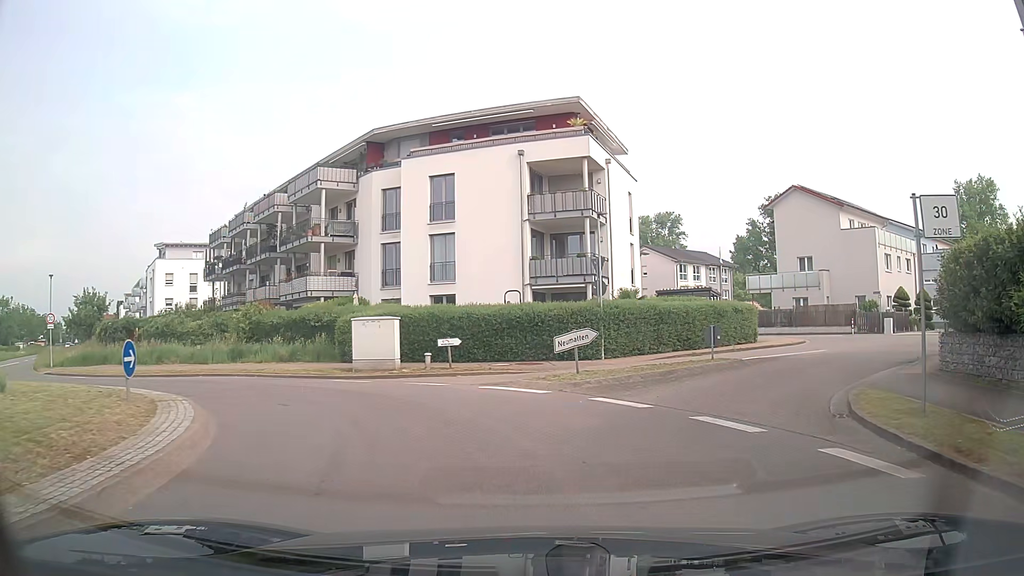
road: secondary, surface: asphalt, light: Day
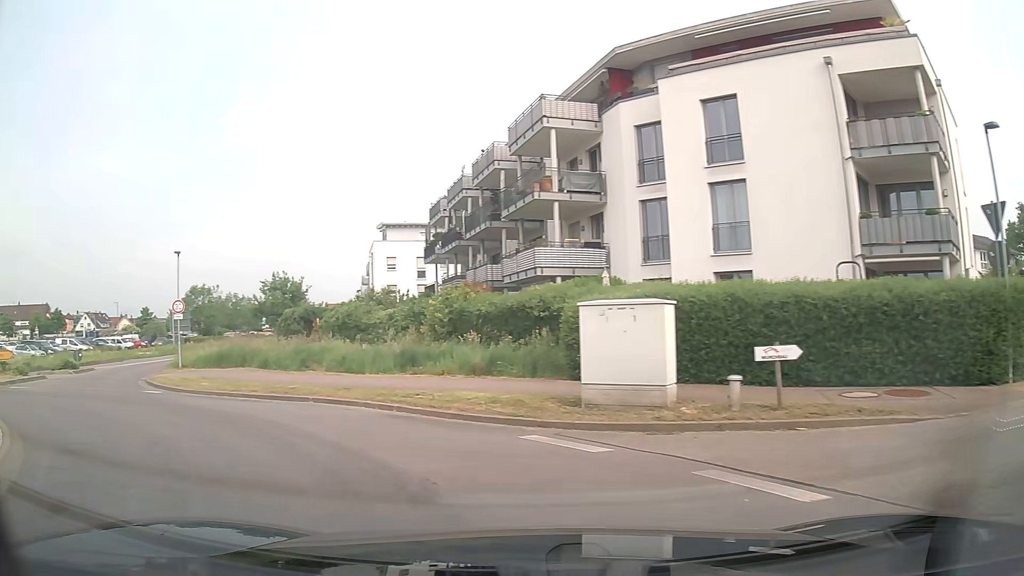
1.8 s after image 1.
(-1.5, +10.6) m; -23°
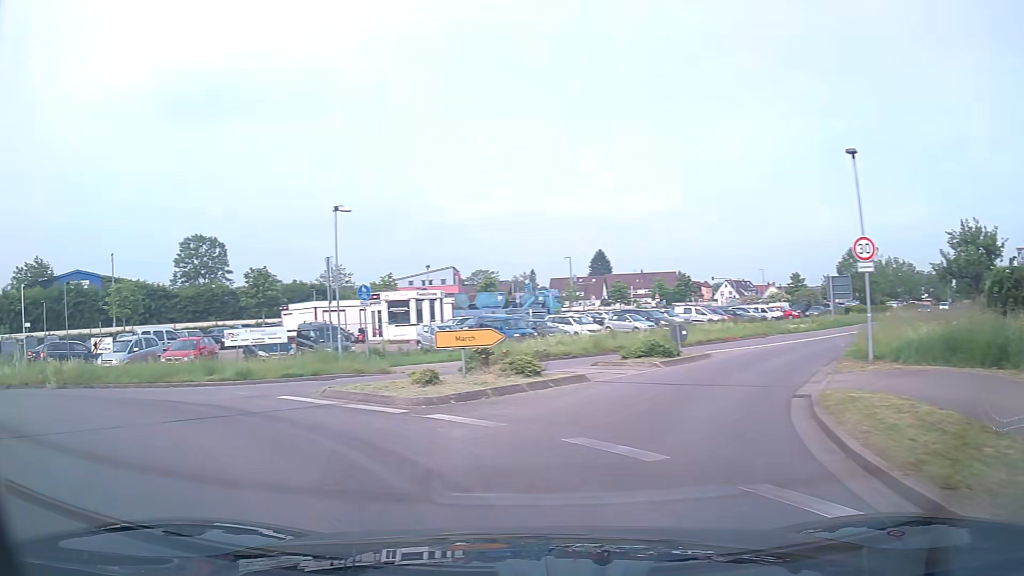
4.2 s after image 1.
(-6.4, +12.2) m; -56°
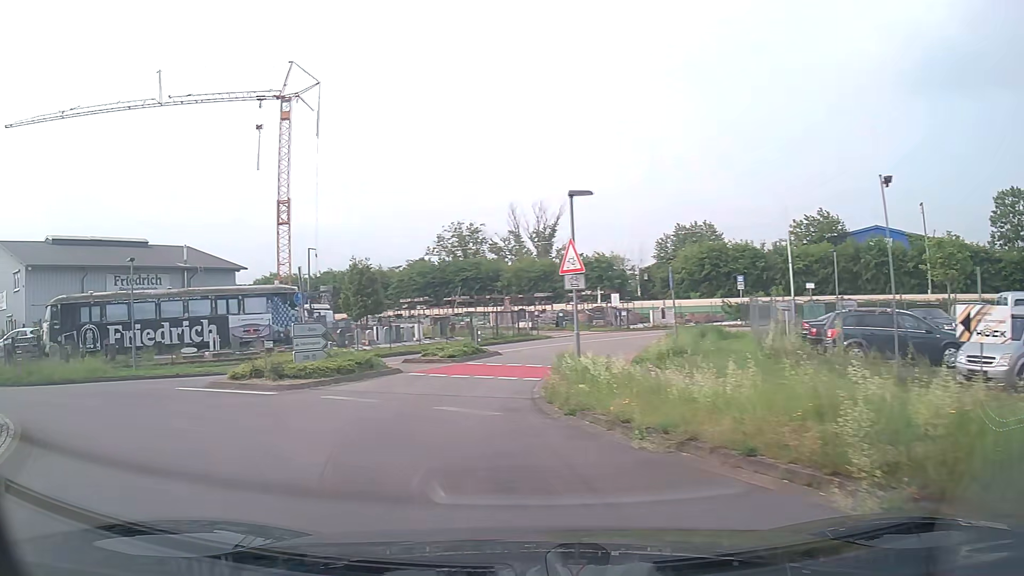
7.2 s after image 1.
(-9.8, +13.1) m; -70°
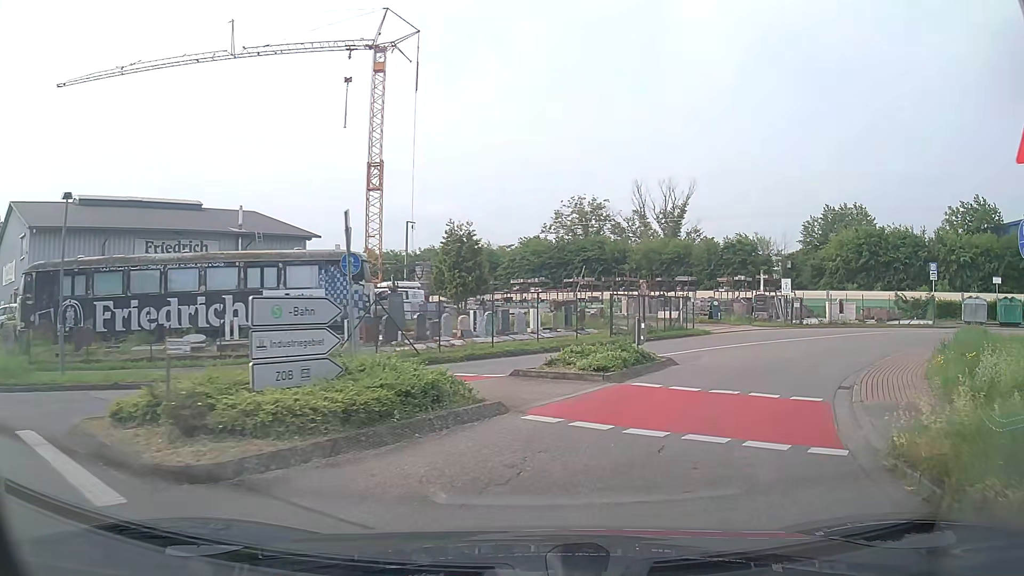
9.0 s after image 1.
(-1.5, +10.4) m; -8°
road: unclassified
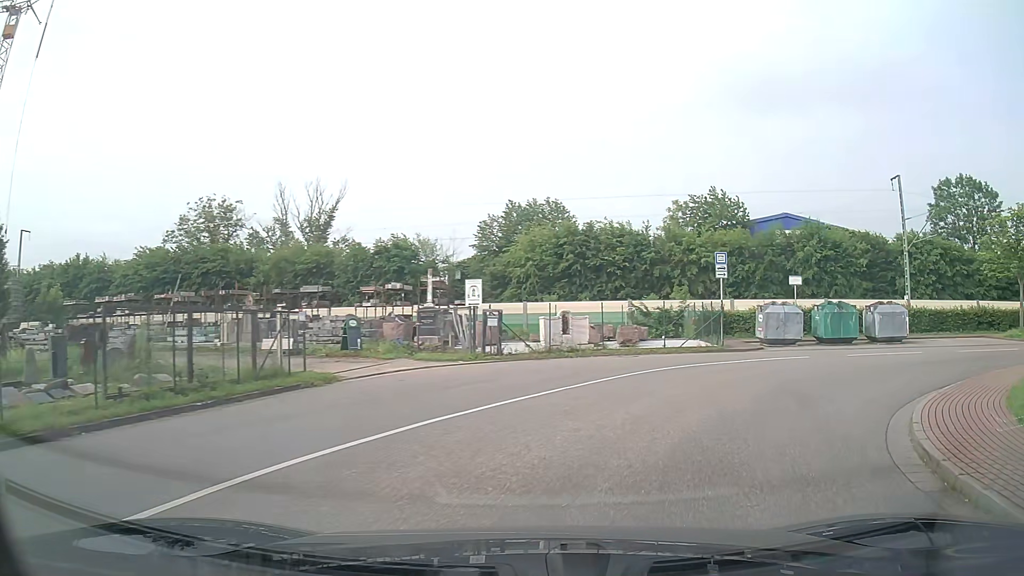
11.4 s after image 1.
(+3.7, +14.0) m; +29°
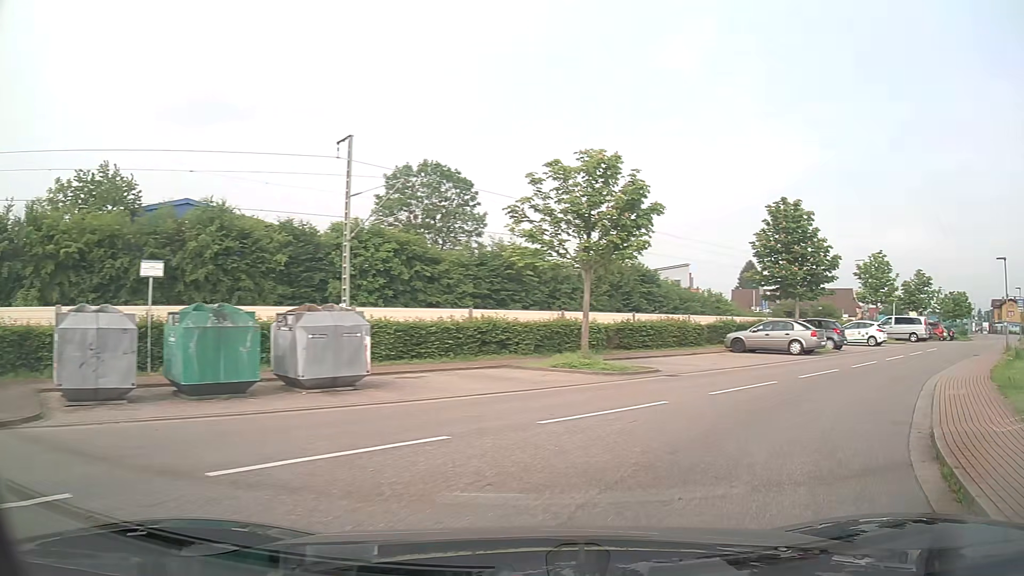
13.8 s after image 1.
(+5.6, +12.9) m; +50°
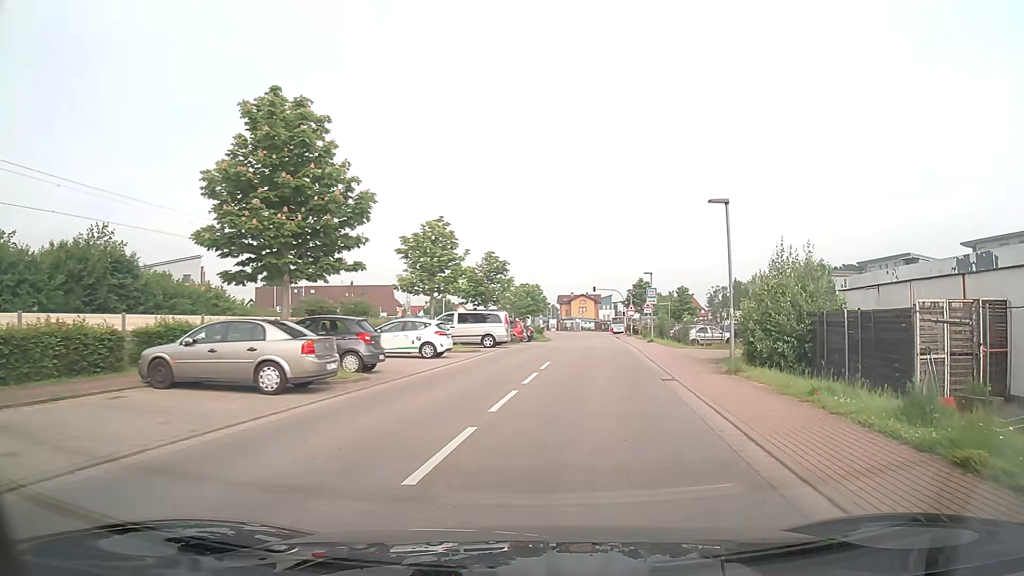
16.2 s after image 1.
(+5.7, +14.1) m; +39°
(+1, +10) (+2, +20) (+3, +30) (+4, +40) (+5, +50) (+6, +60) (+7, +70) (+8, +80) (+8, +90) (+2, +98) m
